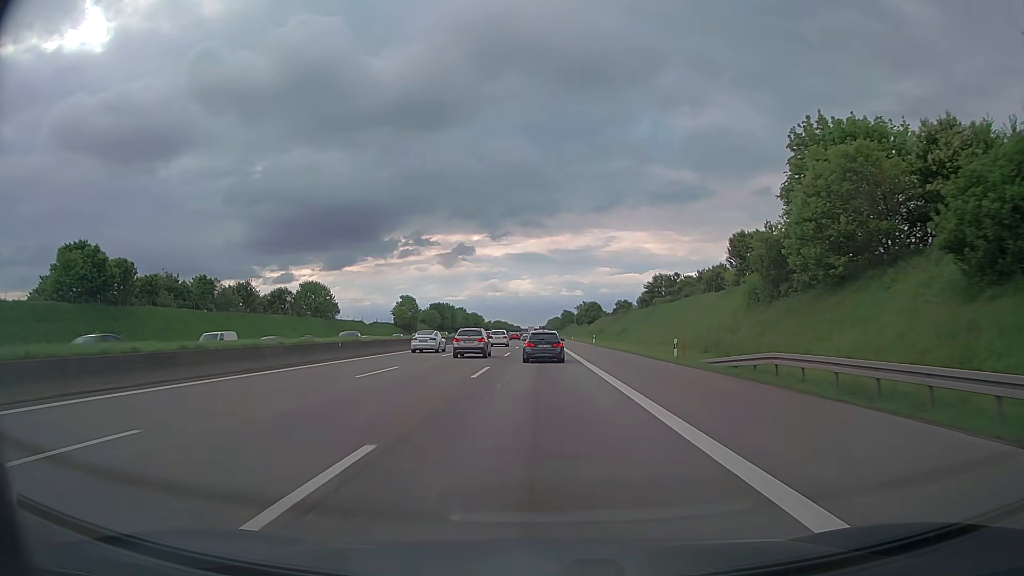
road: motorway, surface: asphalt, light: Day
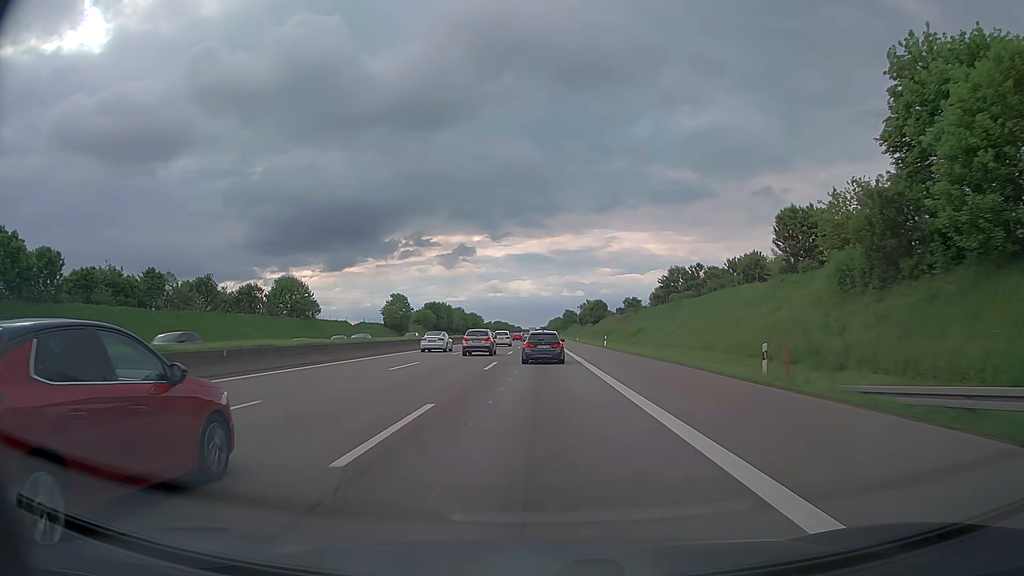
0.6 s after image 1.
(0.0, +13.3) m; 0°
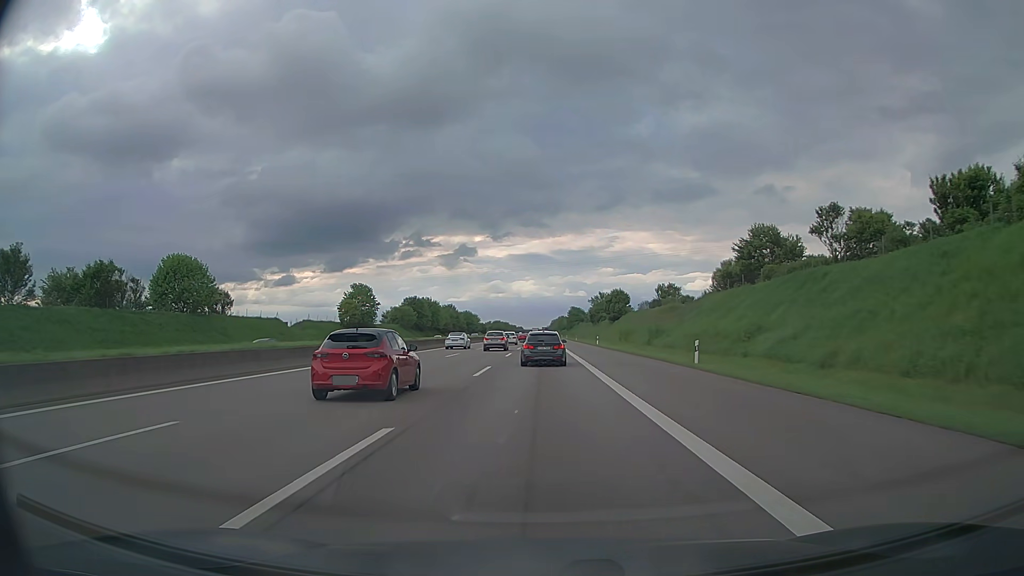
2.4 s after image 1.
(-0.1, +39.2) m; 0°
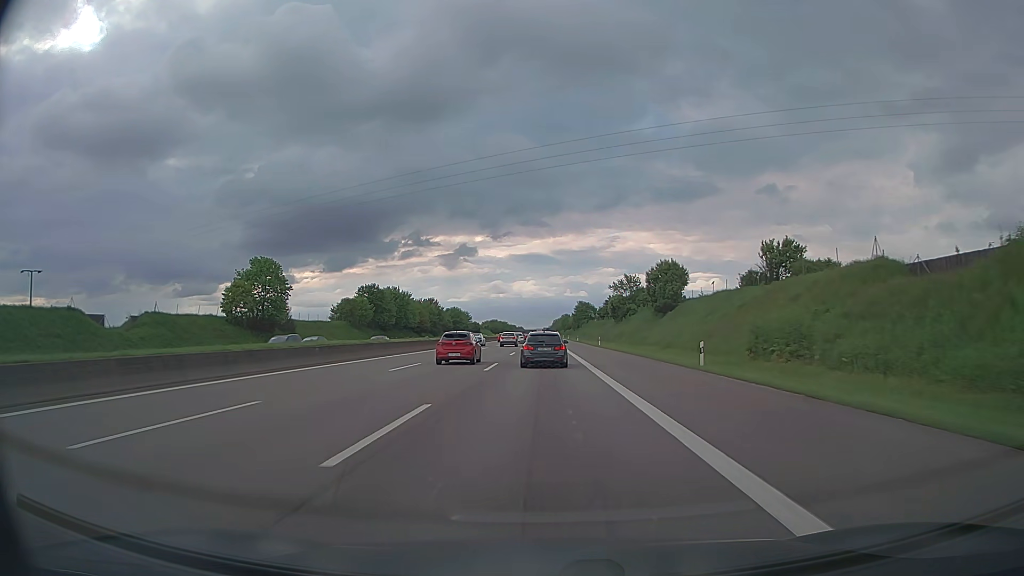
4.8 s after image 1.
(-0.2, +50.8) m; 0°
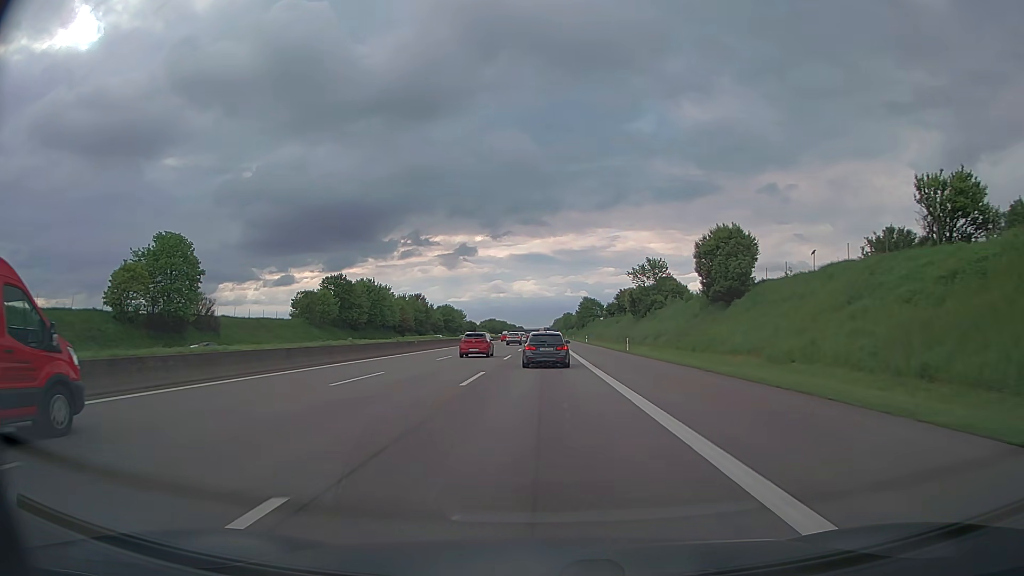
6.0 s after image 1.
(0.0, +25.3) m; 0°
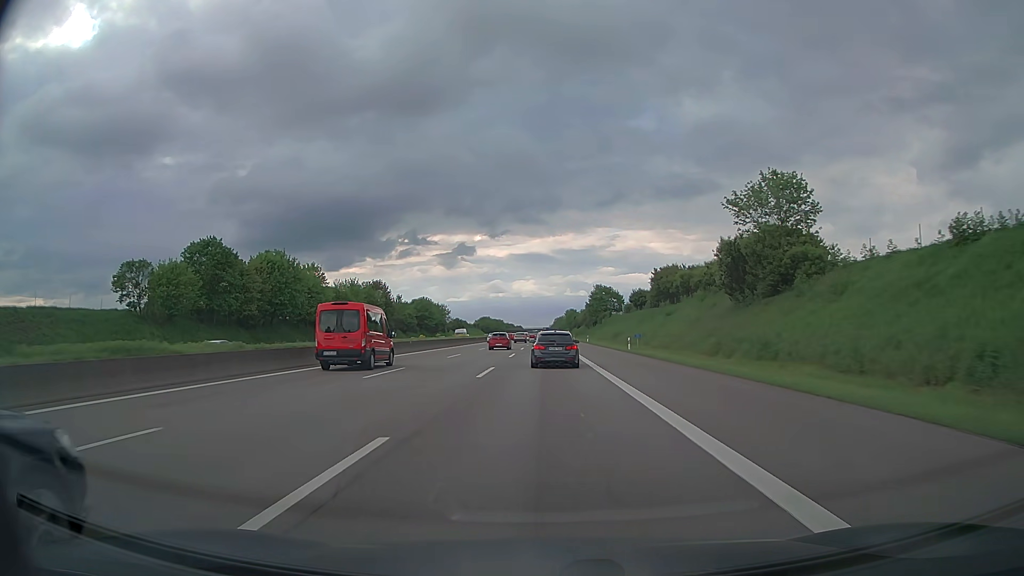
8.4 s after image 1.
(0.0, +51.0) m; 0°
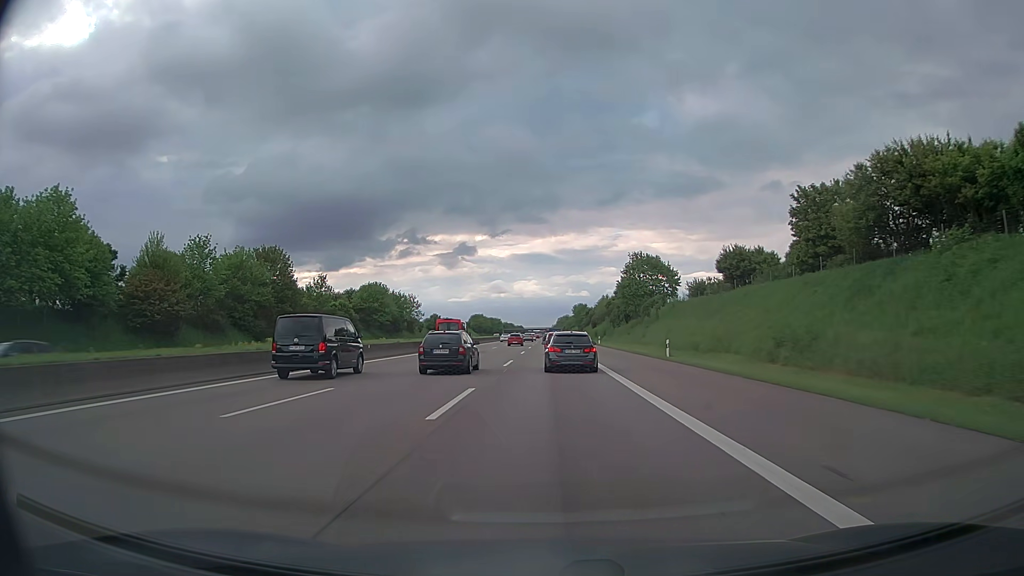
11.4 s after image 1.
(-0.2, +64.2) m; 0°
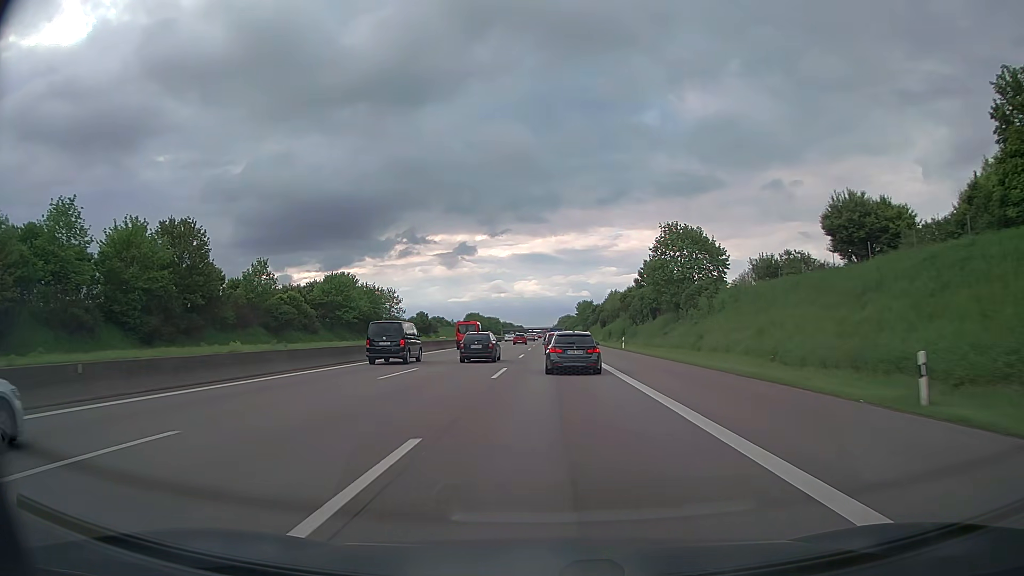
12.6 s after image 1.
(-0.1, +25.8) m; 0°
(0, +10) (0, +20) (0, +30) (0, +40) (0, +50) (0, +60) (0, +70) (0, +80) (0, +90) (0, +100) m
